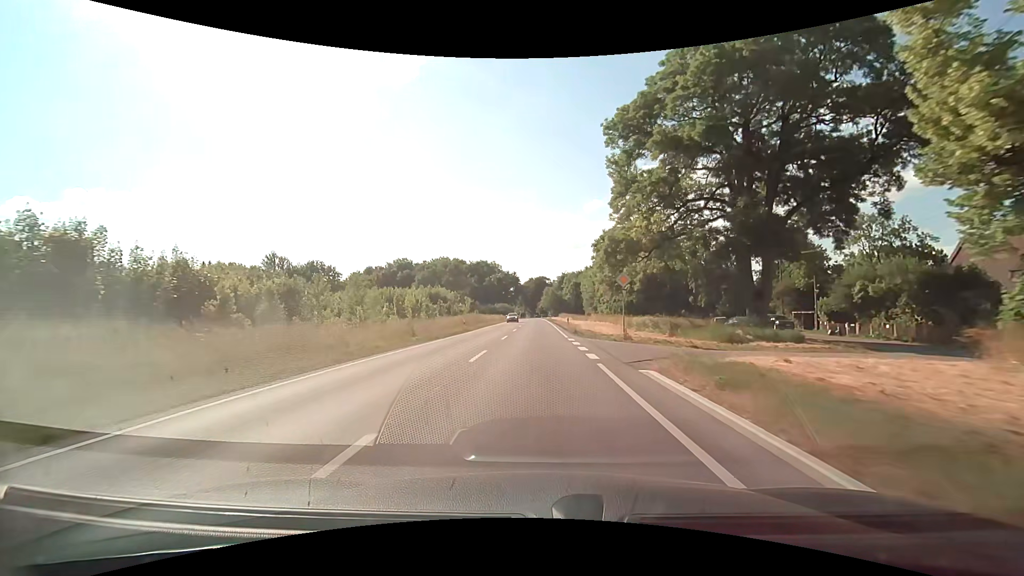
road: secondary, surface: asphalt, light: Day
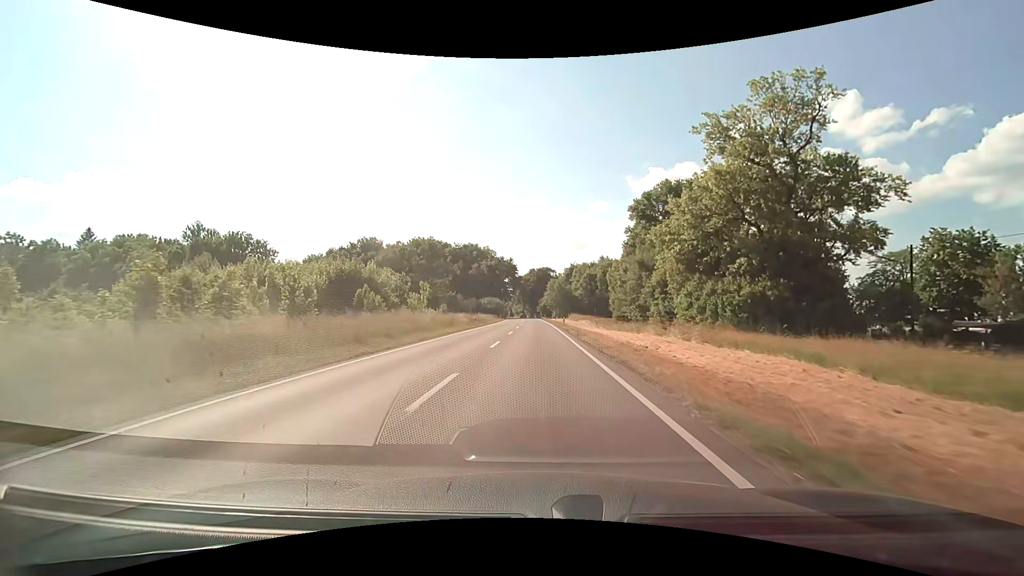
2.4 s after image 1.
(-0.1, +43.3) m; 0°
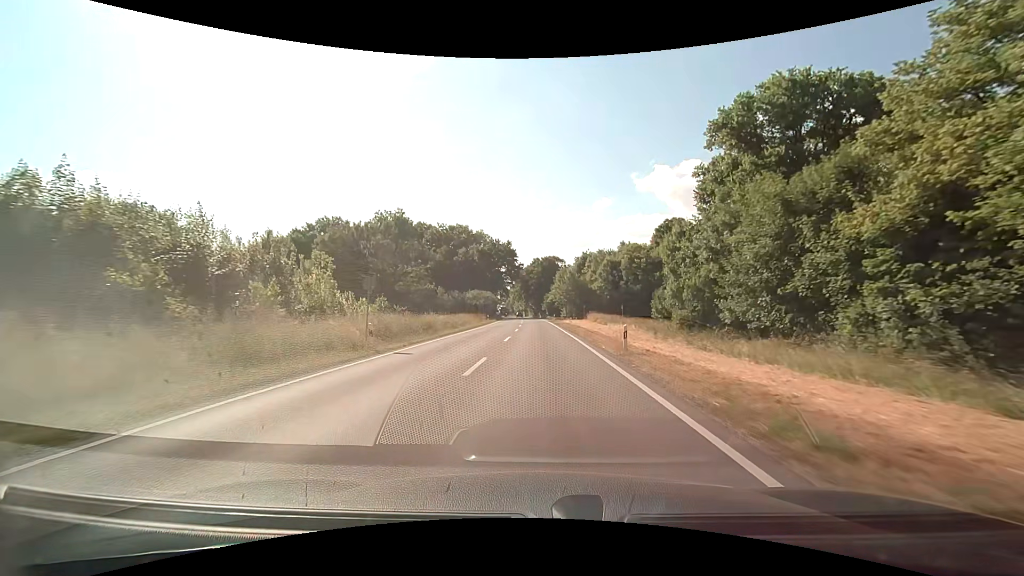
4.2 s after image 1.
(-0.1, +32.8) m; -1°
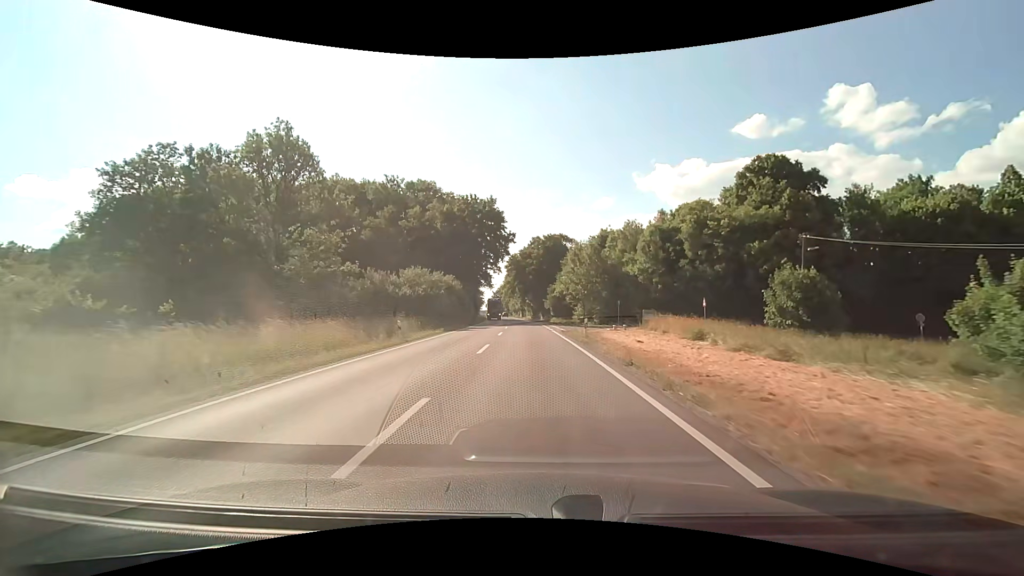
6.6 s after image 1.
(0.0, +43.1) m; 0°
(0, +10) (0, +20) (0, +30) (0, +40) (-1, +50) (-1, +60) (-2, +70) (-3, +80) (-3, +90) (-4, +100) m
